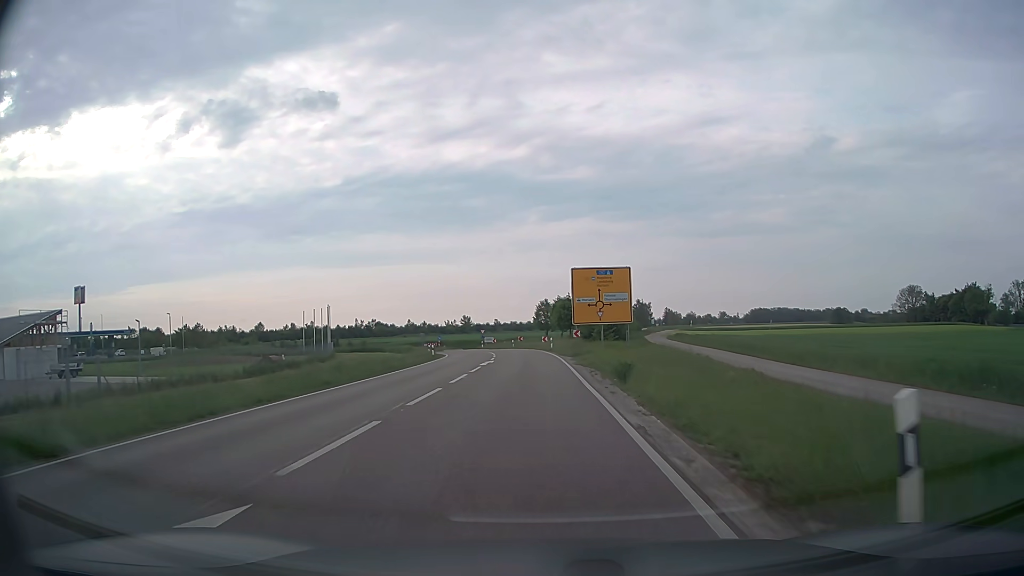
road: secondary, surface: asphalt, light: Day
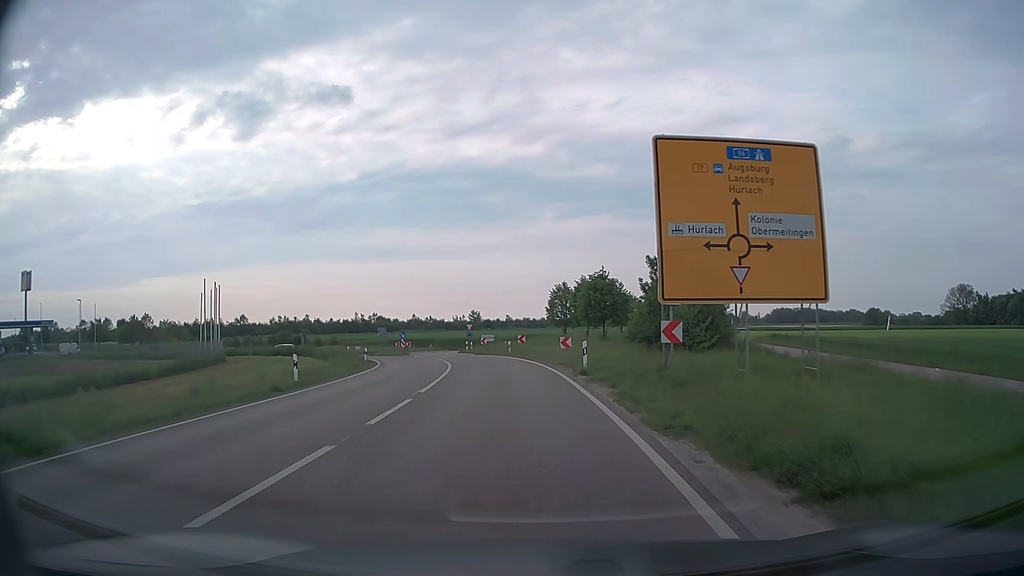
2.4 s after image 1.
(-0.2, +32.0) m; -1°
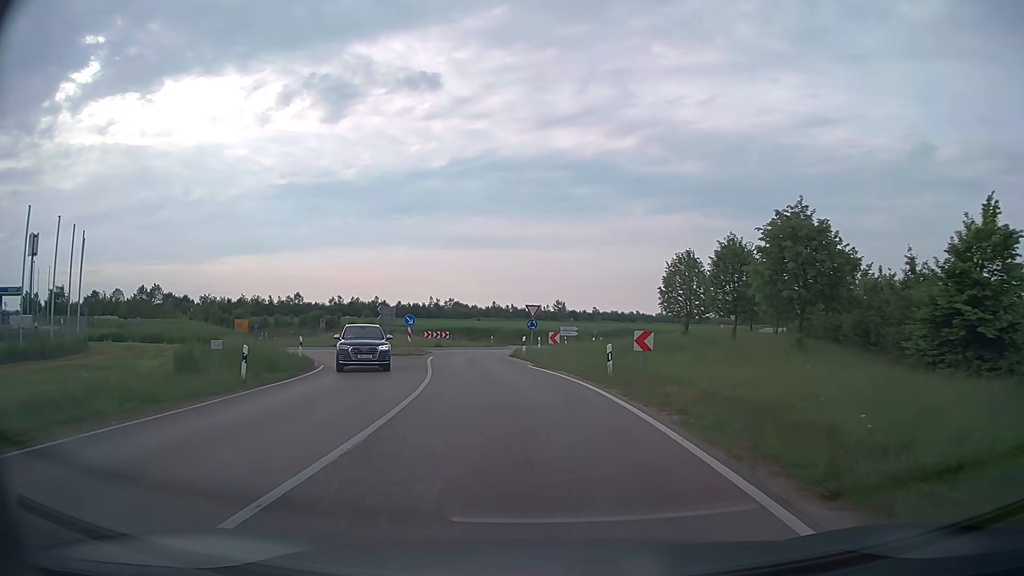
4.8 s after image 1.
(-1.6, +27.8) m; -7°
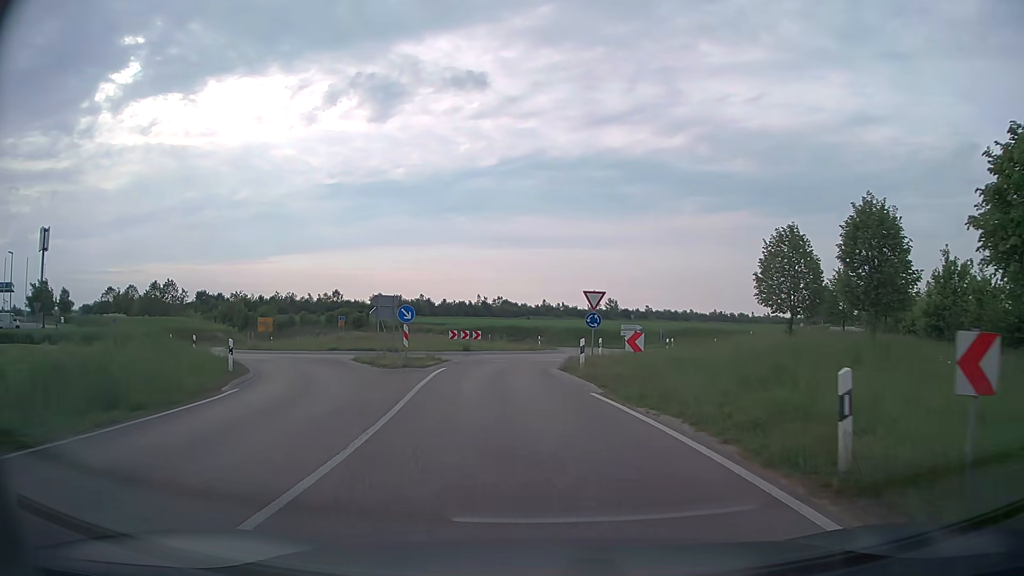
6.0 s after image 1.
(-0.4, +12.1) m; -4°
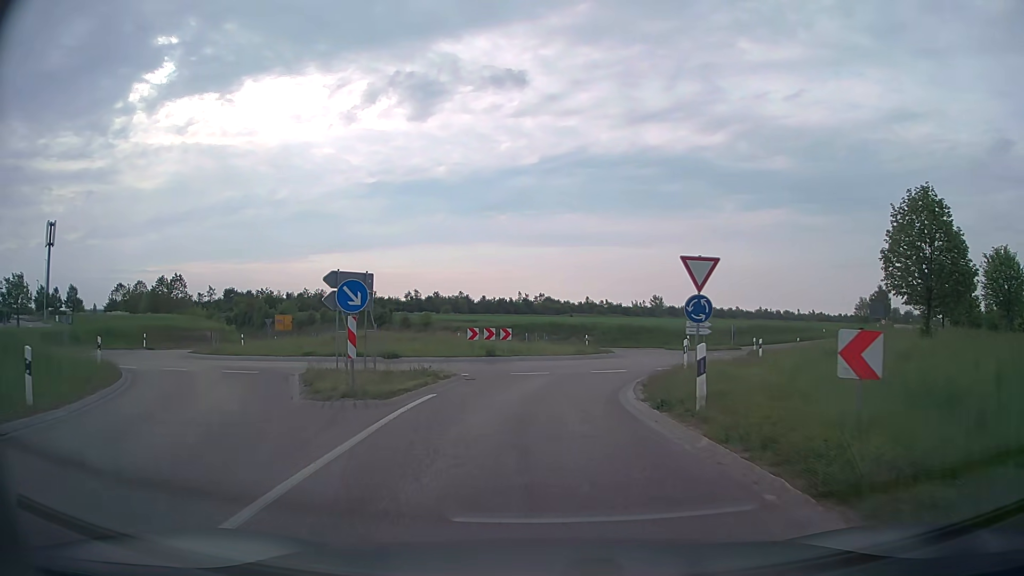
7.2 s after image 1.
(-0.3, +10.8) m; -4°
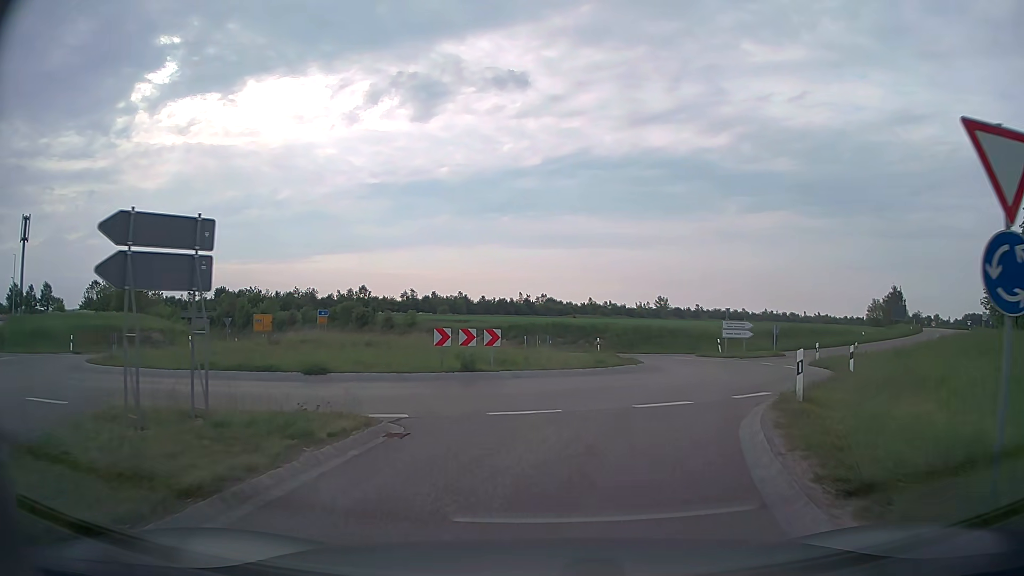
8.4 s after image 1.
(-0.1, +9.7) m; 0°
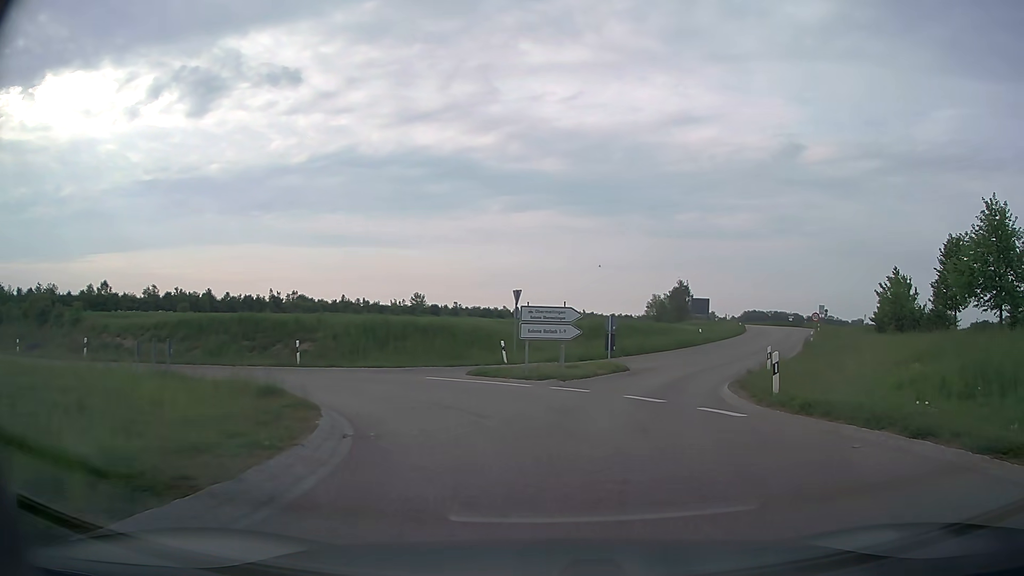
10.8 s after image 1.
(+3.3, +19.9) m; +20°
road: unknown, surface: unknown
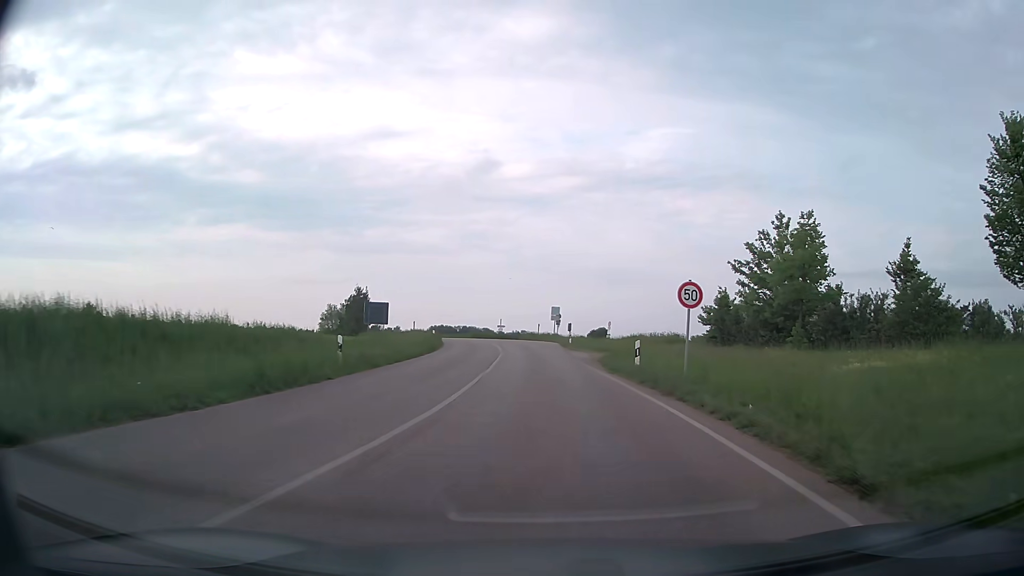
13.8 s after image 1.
(+7.5, +30.1) m; +26°
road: secondary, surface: asphalt
(0, +10) (0, +20) (0, +30) (-1, +40) (-2, +50) (-3, +60) (-6, +70) (-8, +79) (-12, +89) (-15, +98) m
